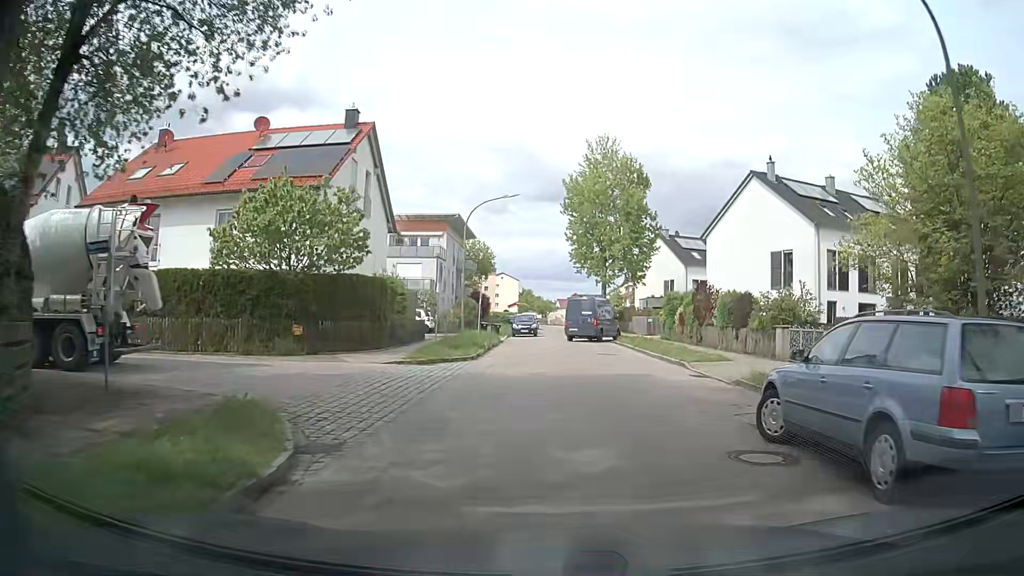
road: residential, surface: asphalt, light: Day
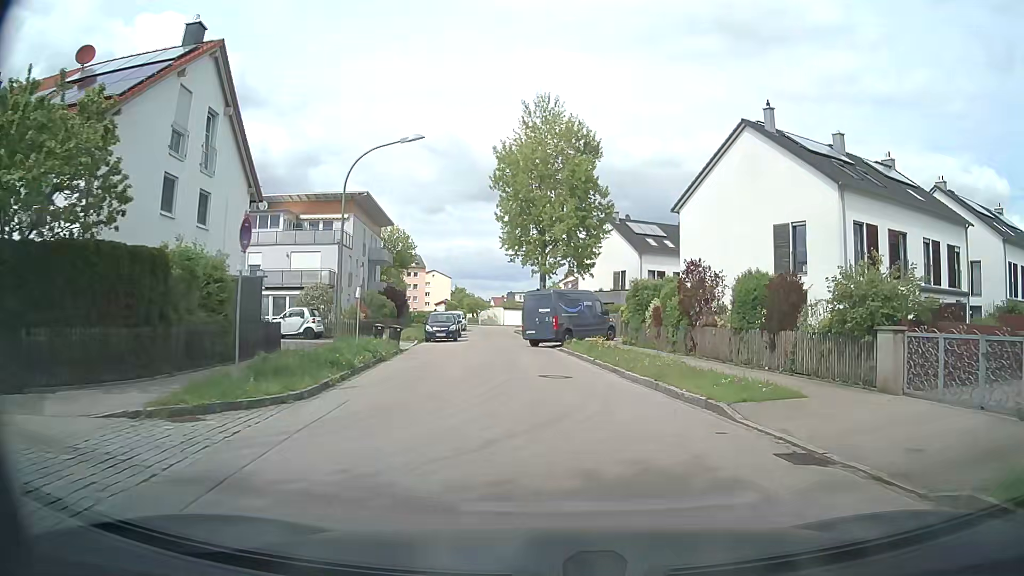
(+0.5, +10.8) m; +6°
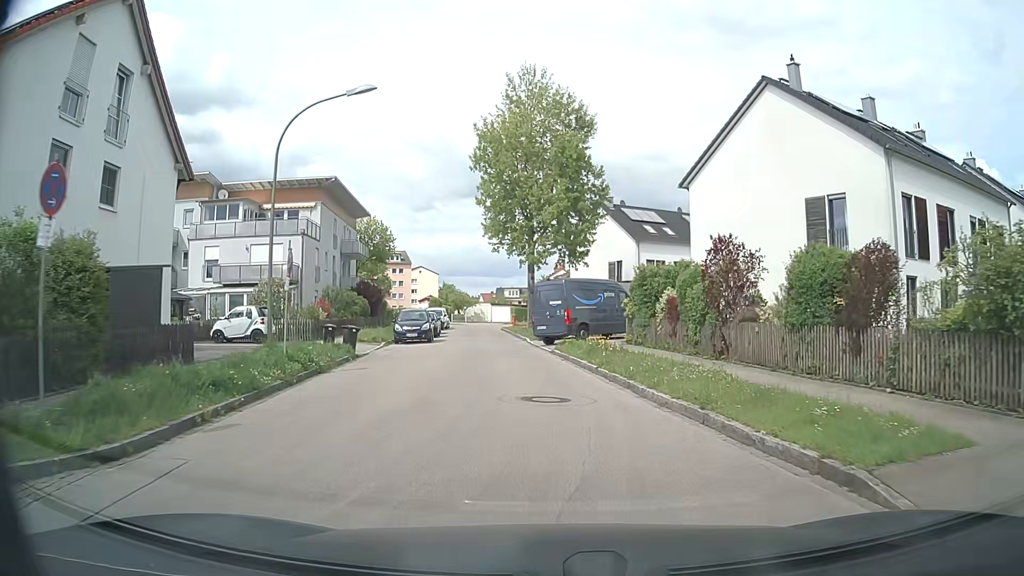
(+0.1, +5.1) m; +1°
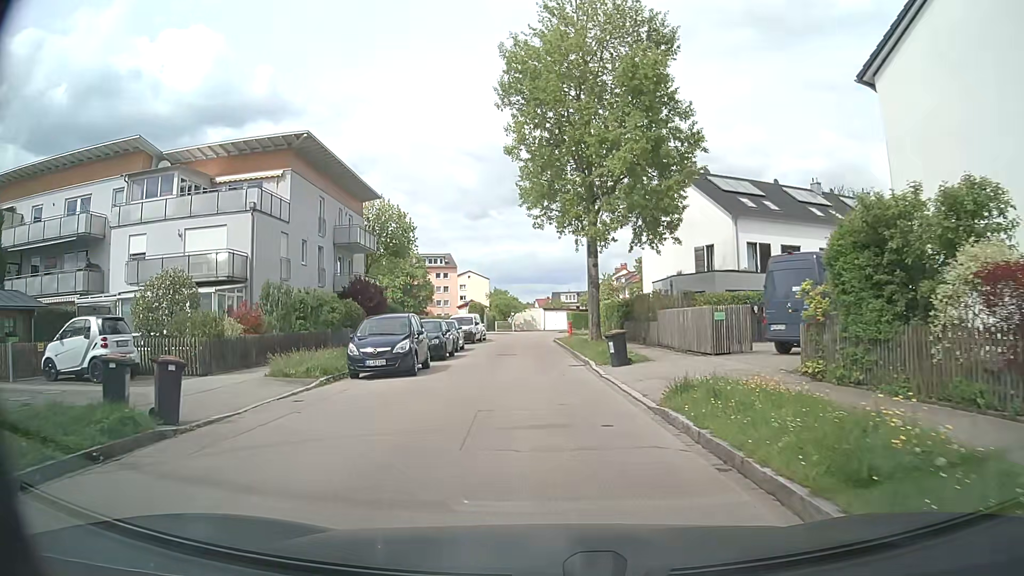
(-0.5, +14.1) m; -6°
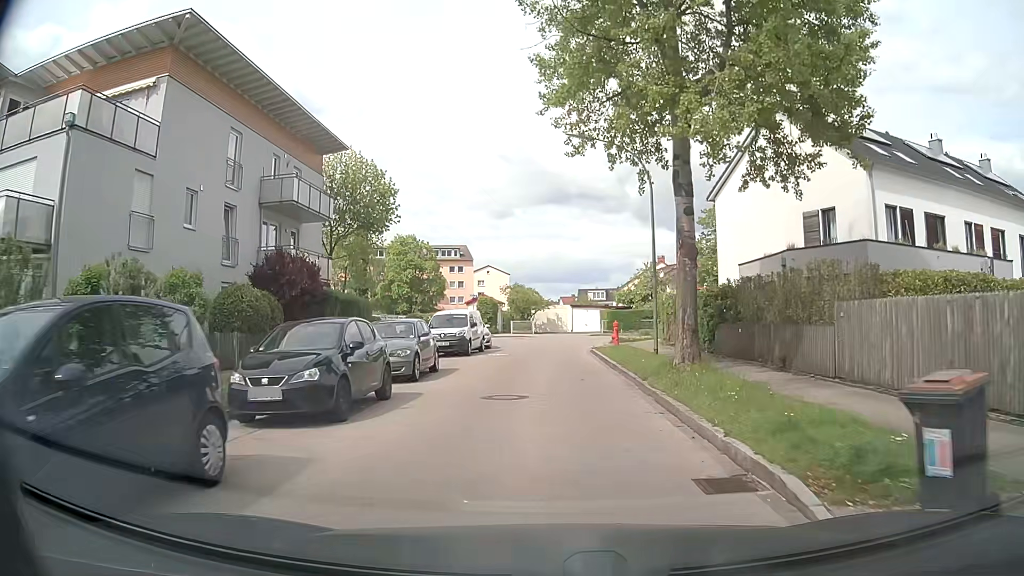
(-0.1, +14.4) m; -1°
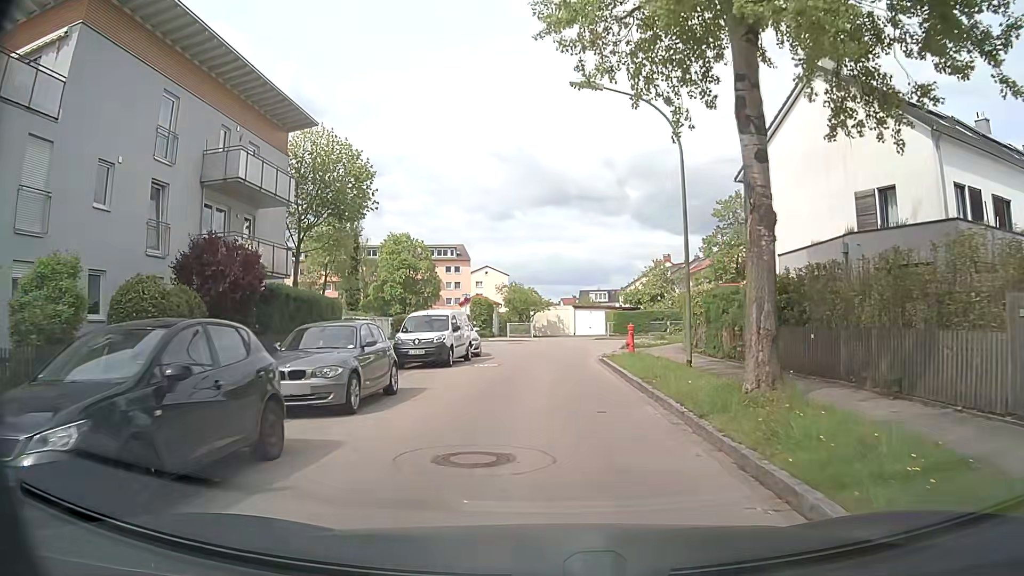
(0.0, +5.1) m; 0°
